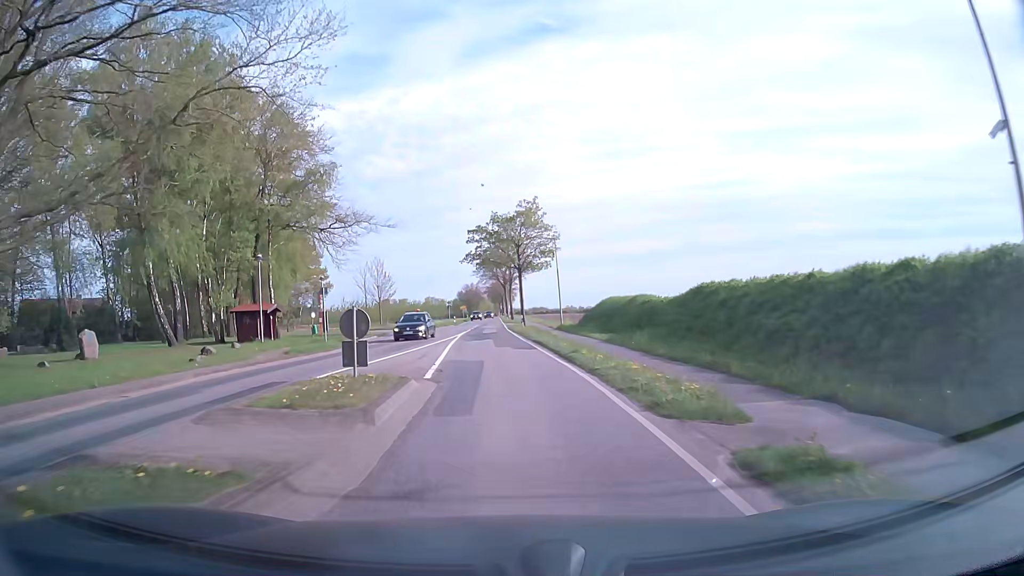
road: secondary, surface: asphalt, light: Day
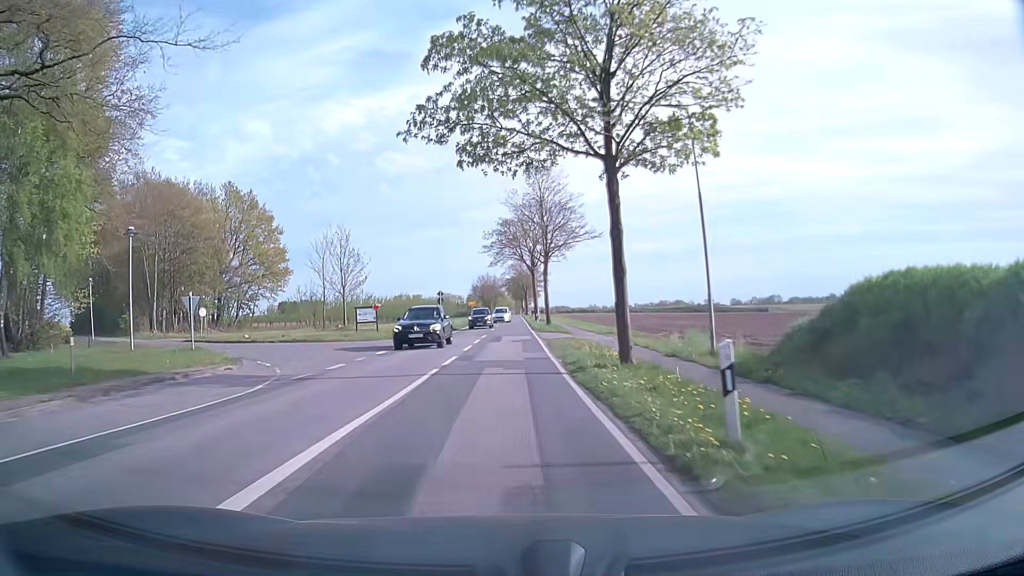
(-0.6, +38.3) m; -2°
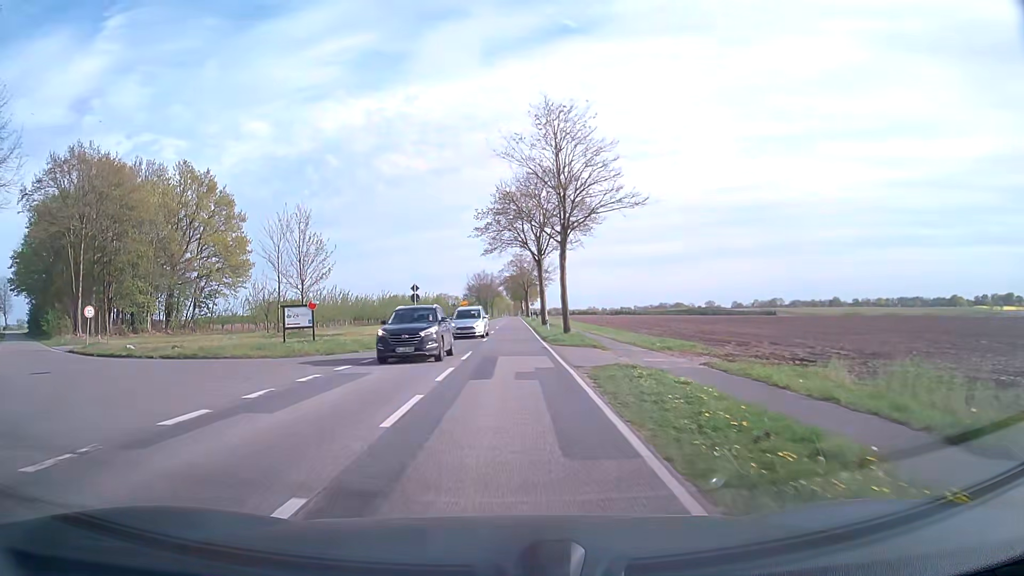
(0.0, +15.3) m; 0°
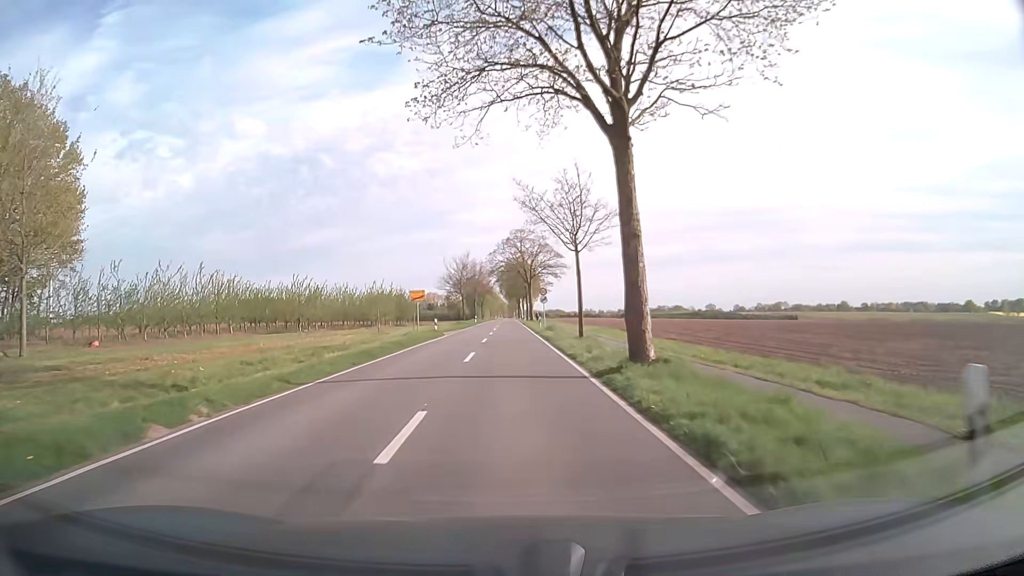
(+0.3, +38.3) m; +1°
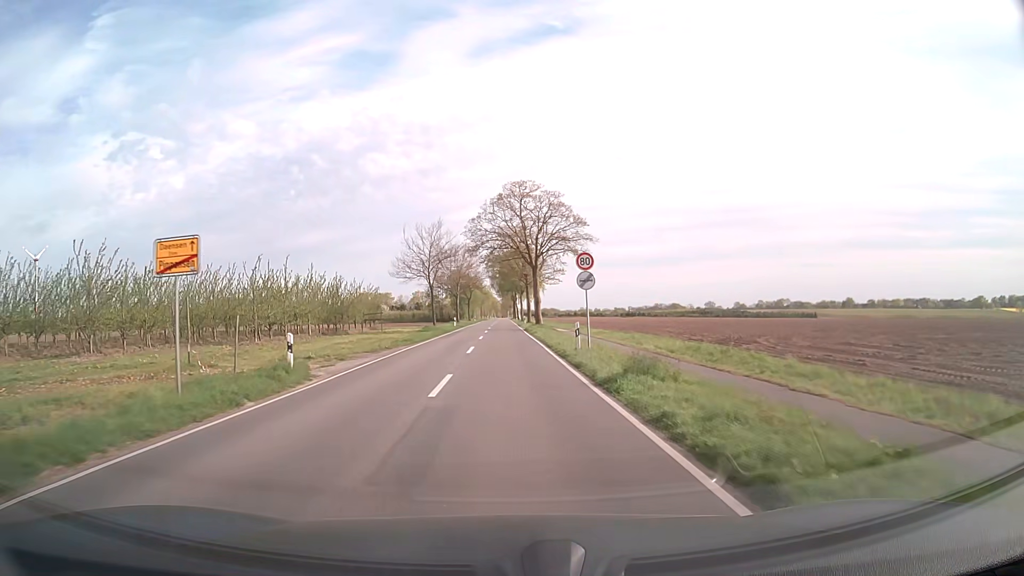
(+0.2, +31.2) m; +1°
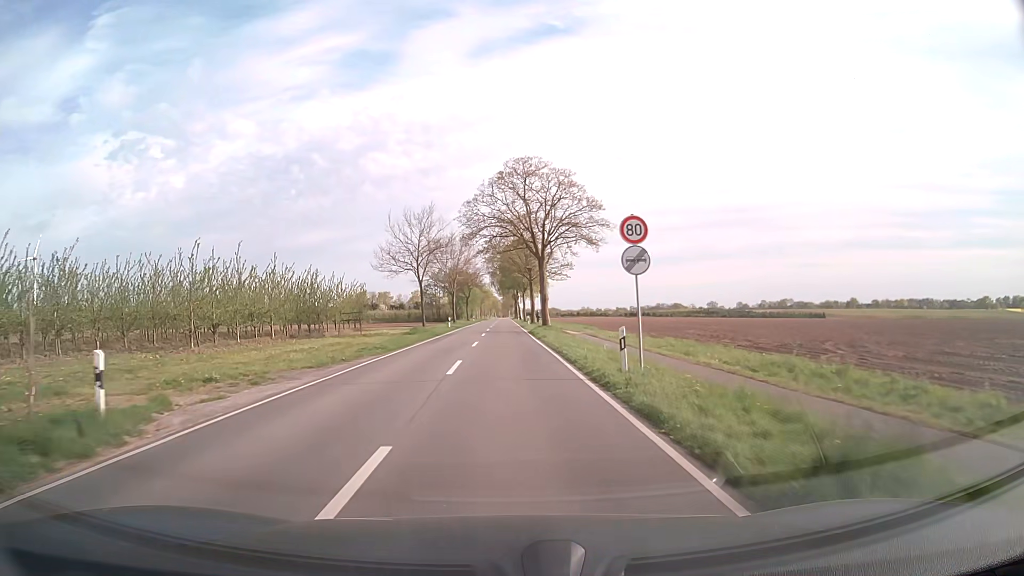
(0.0, +8.4) m; 0°
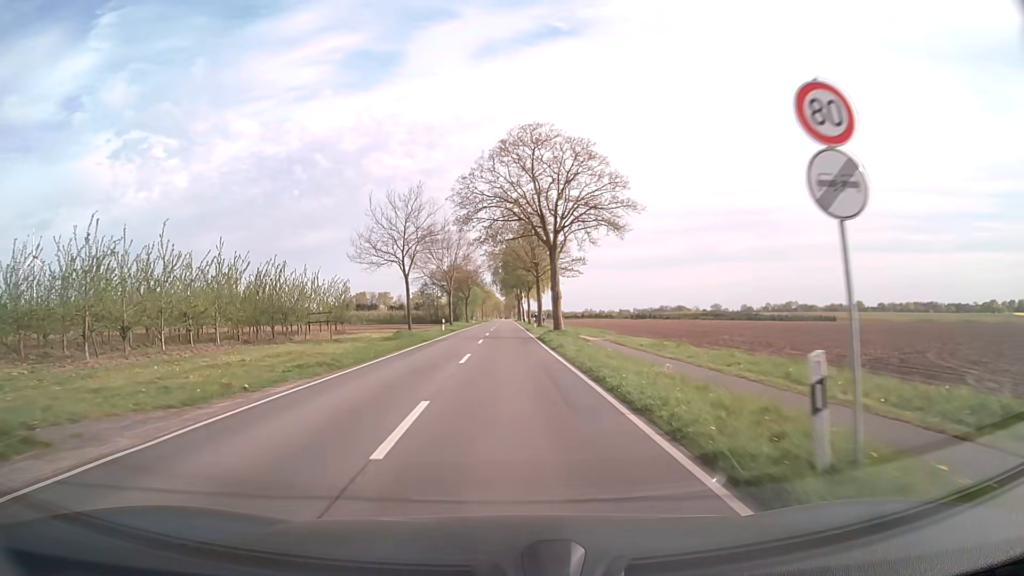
(0.0, +8.8) m; 0°
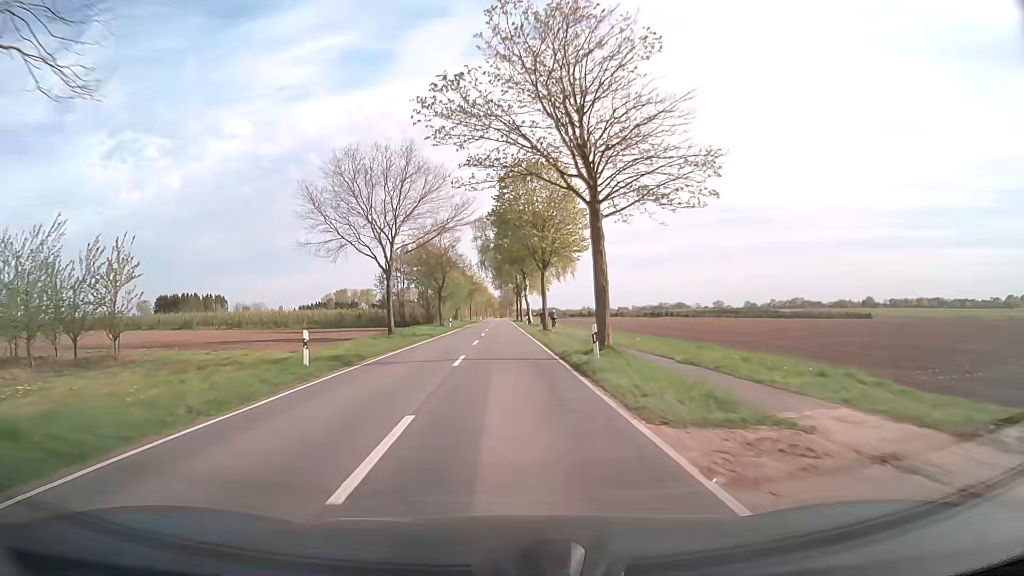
(+0.1, +38.1) m; 0°
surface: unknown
(0, +10) (0, +20) (0, +30) (0, +40) (0, +50) (0, +60) (0, +70) (0, +80) (0, +90) (0, +100) m
